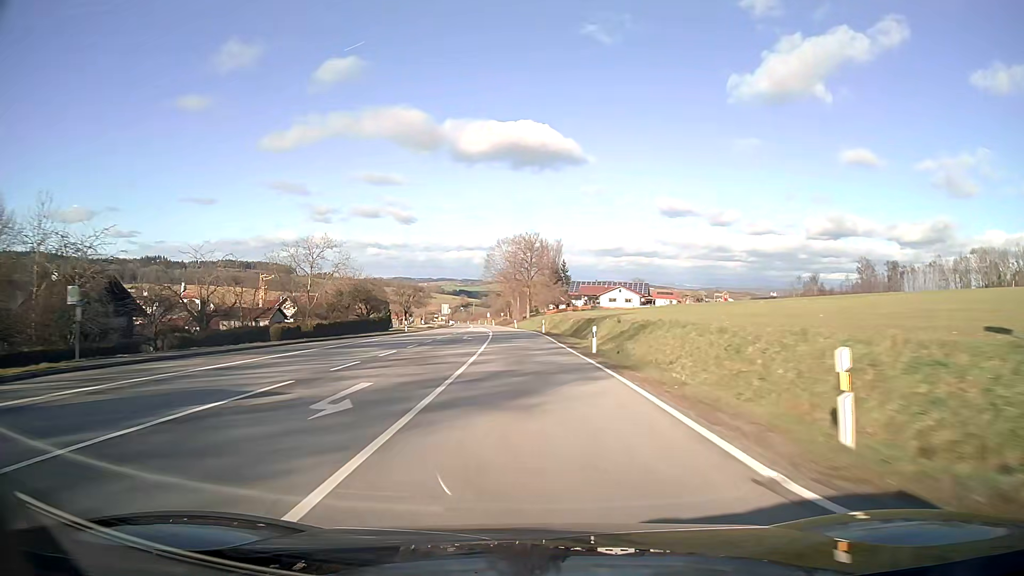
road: secondary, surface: asphalt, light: Day
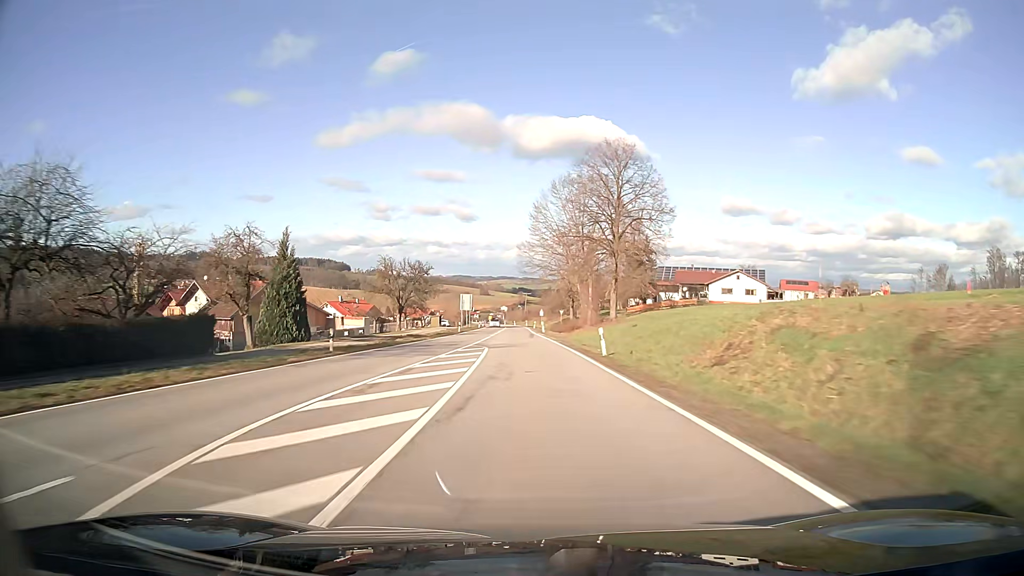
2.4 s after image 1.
(-2.8, +63.1) m; -5°
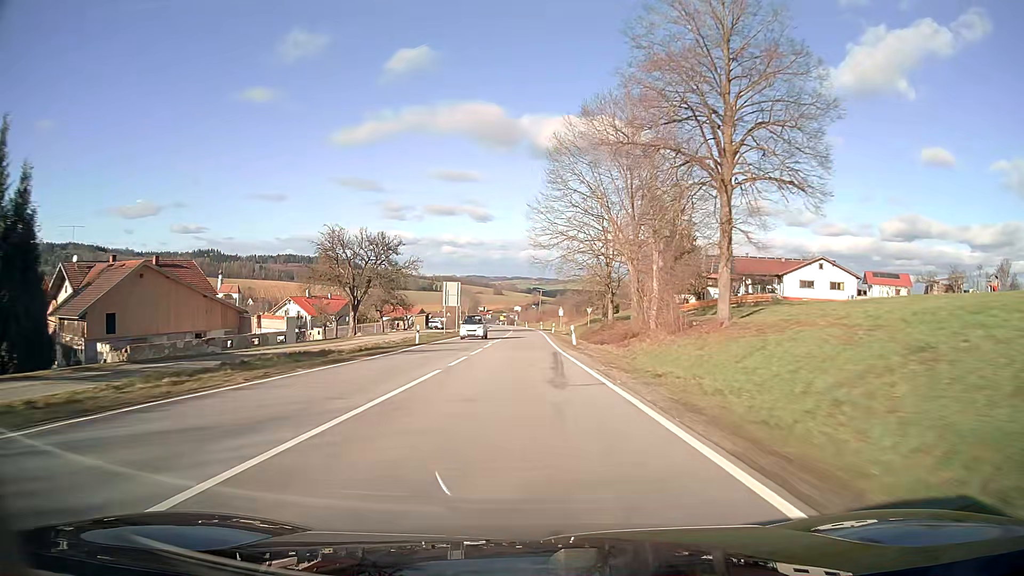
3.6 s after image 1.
(-0.3, +31.6) m; -1°
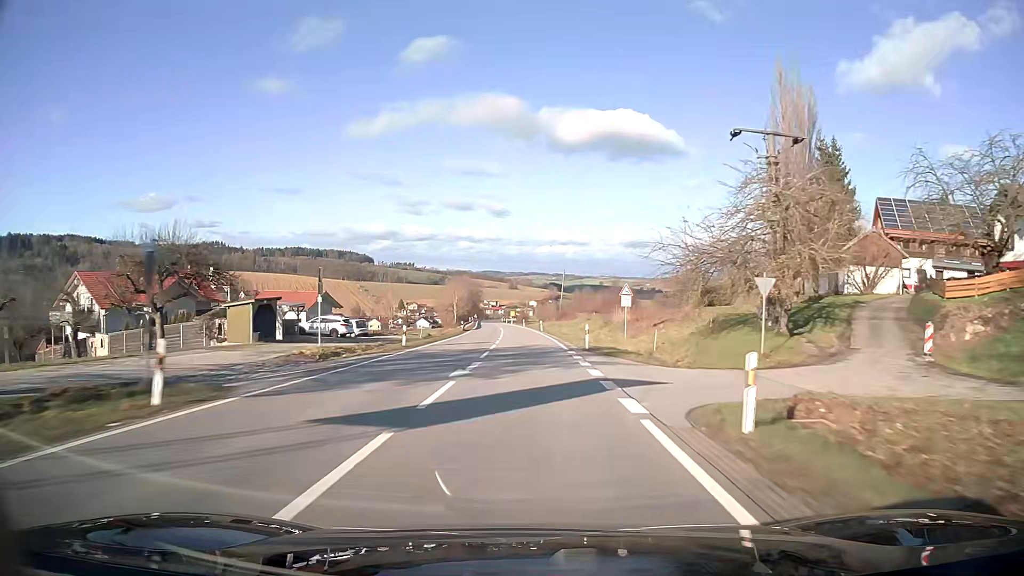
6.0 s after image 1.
(-0.6, +63.3) m; -2°
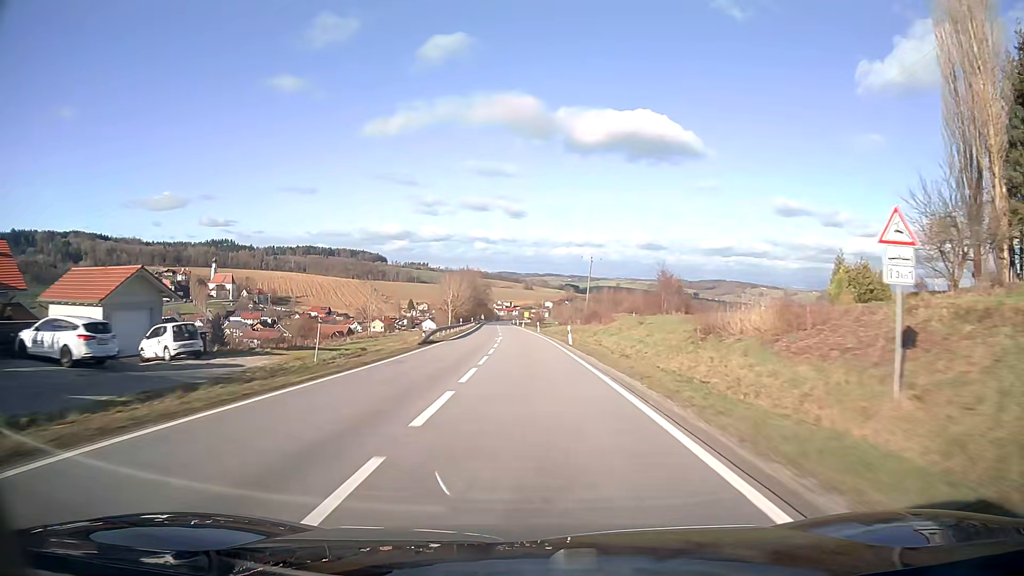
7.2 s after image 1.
(-0.4, +31.7) m; -1°
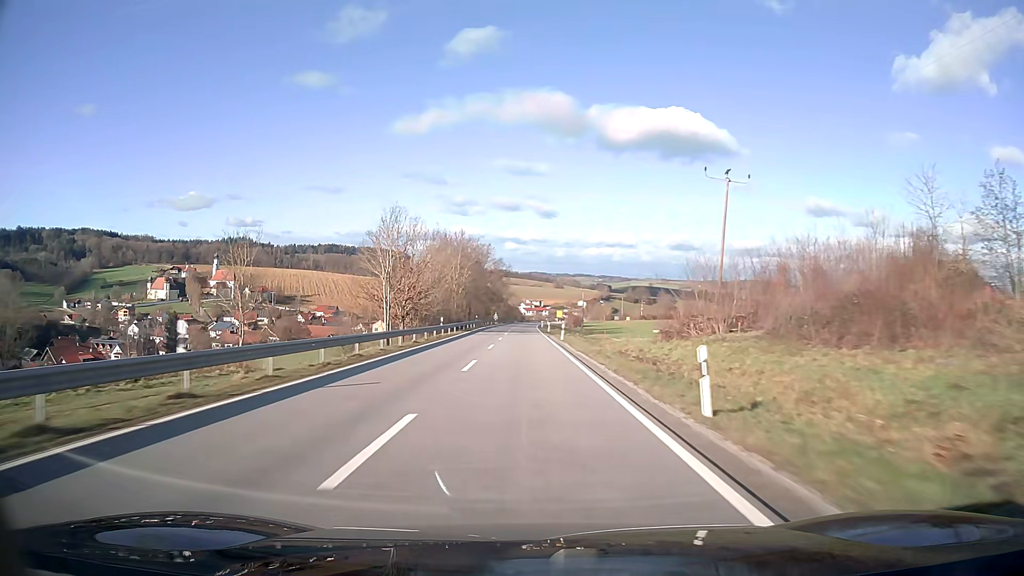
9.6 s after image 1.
(-1.5, +63.3) m; -2°
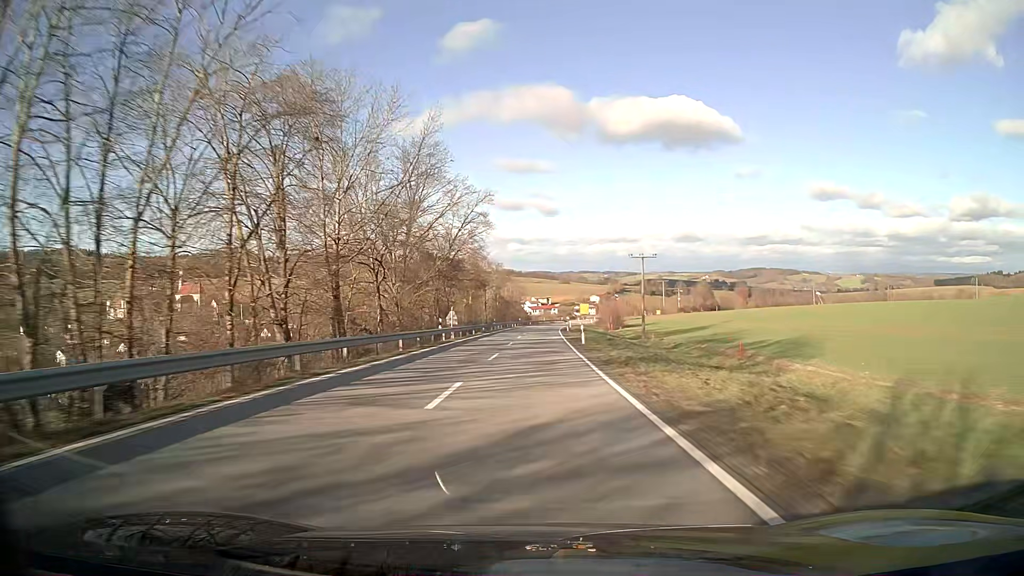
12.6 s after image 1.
(-0.6, +79.2) m; 0°
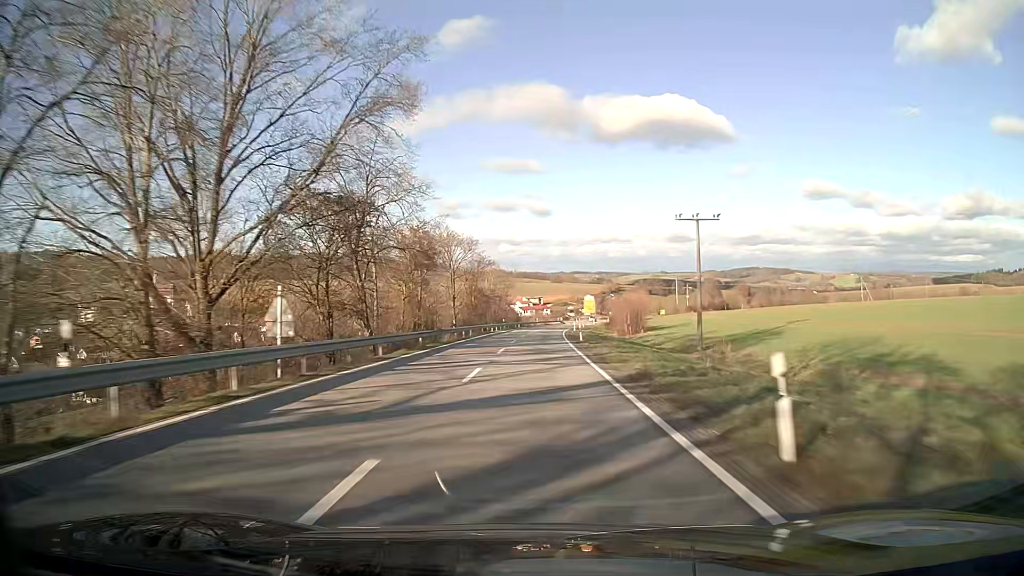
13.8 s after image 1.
(+0.2, +31.7) m; +1°
